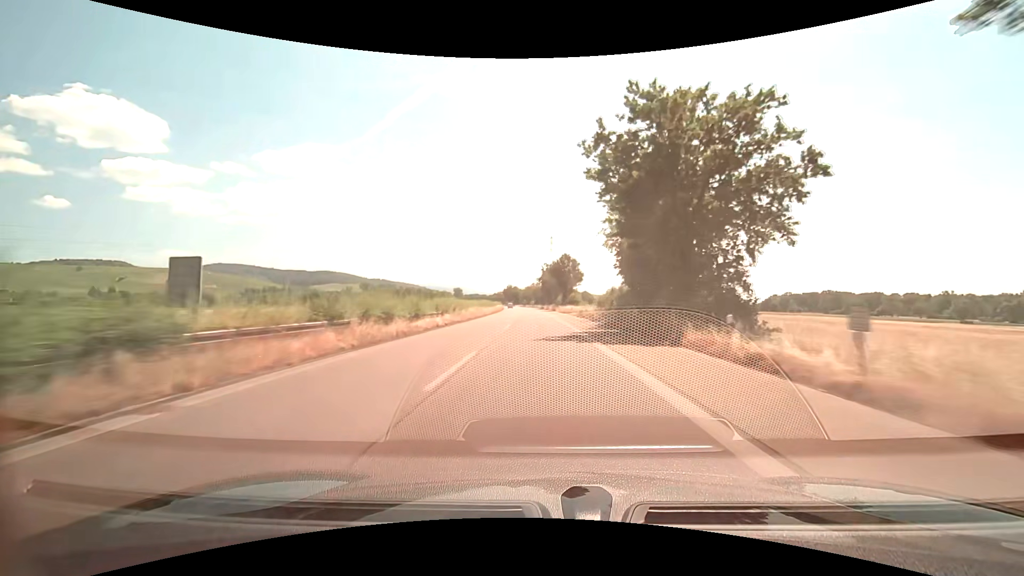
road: trunk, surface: asphalt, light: Day
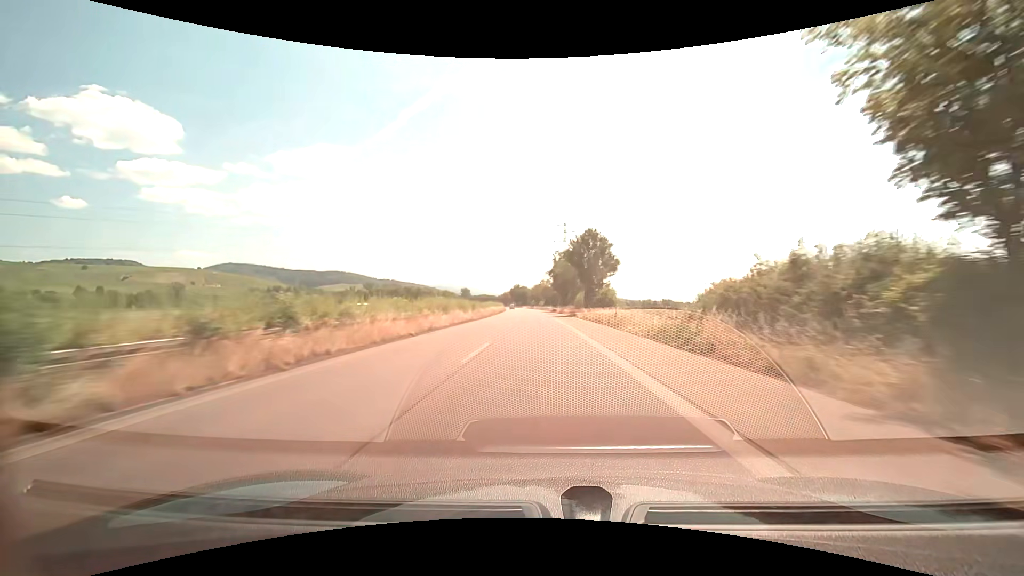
(-0.3, +32.1) m; -1°
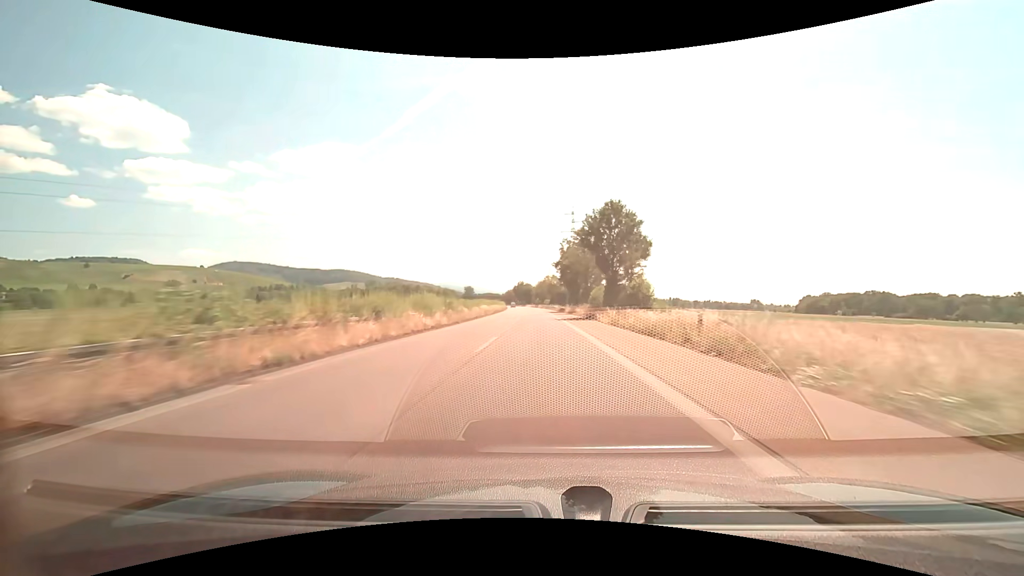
(0.0, +16.1) m; 0°
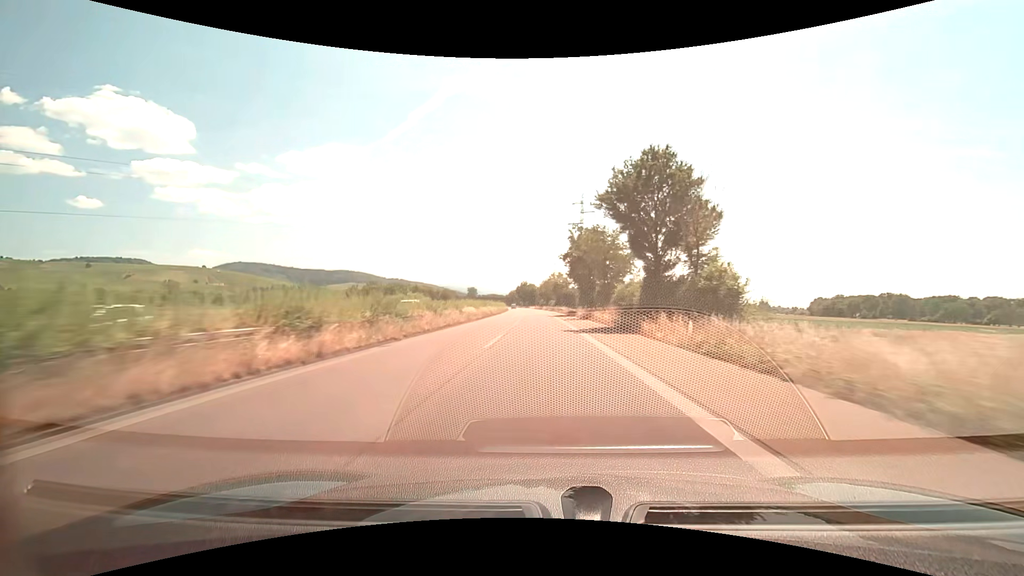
(-0.1, +16.1) m; -1°
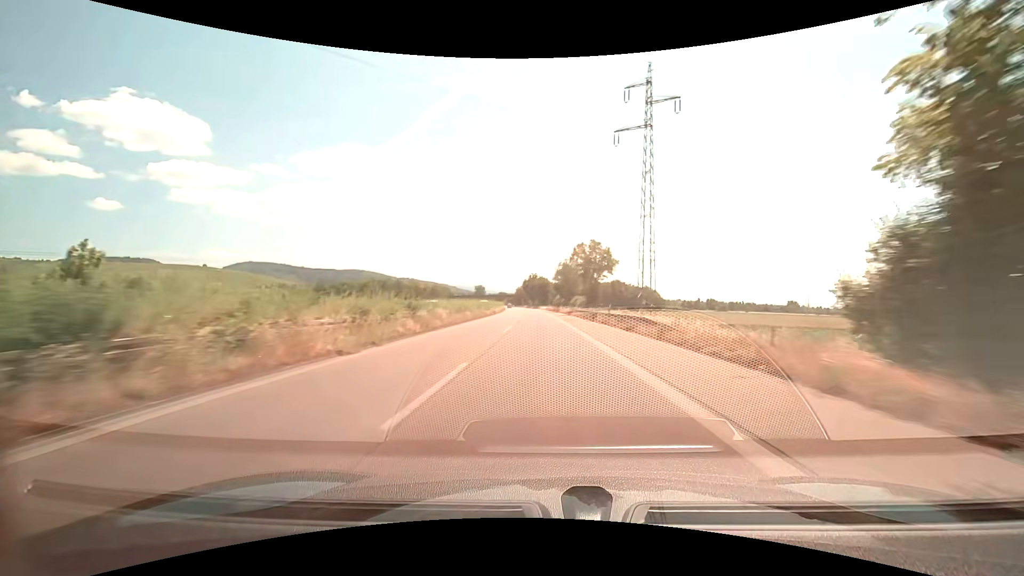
(-0.9, +64.3) m; -1°
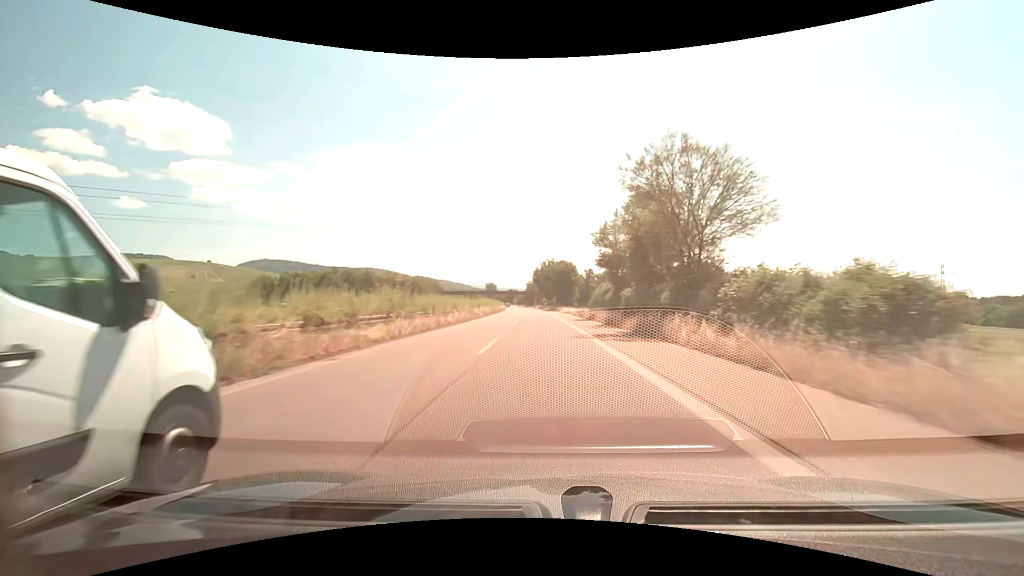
(-1.3, +64.3) m; -2°
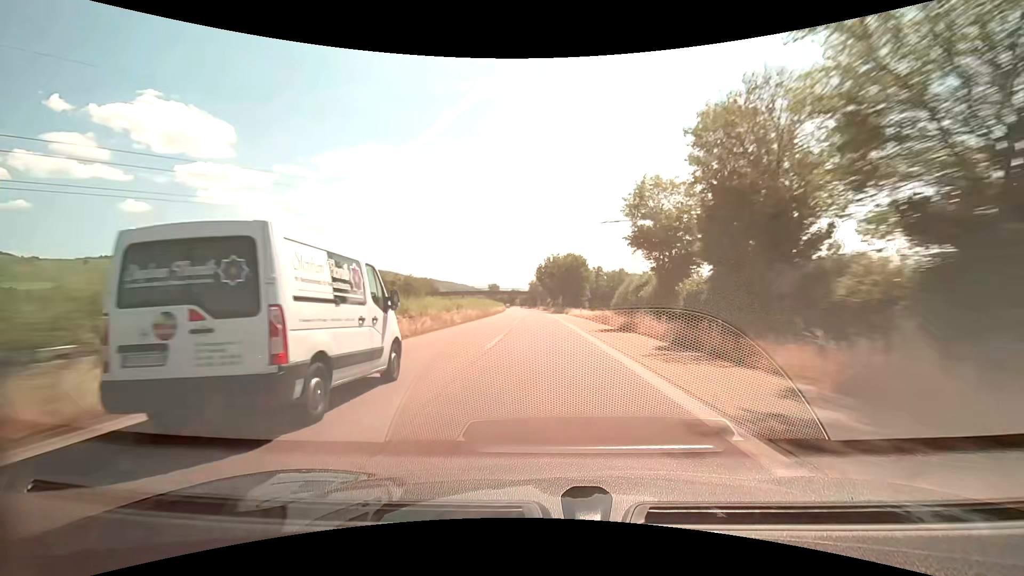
(-0.1, +16.1) m; 0°
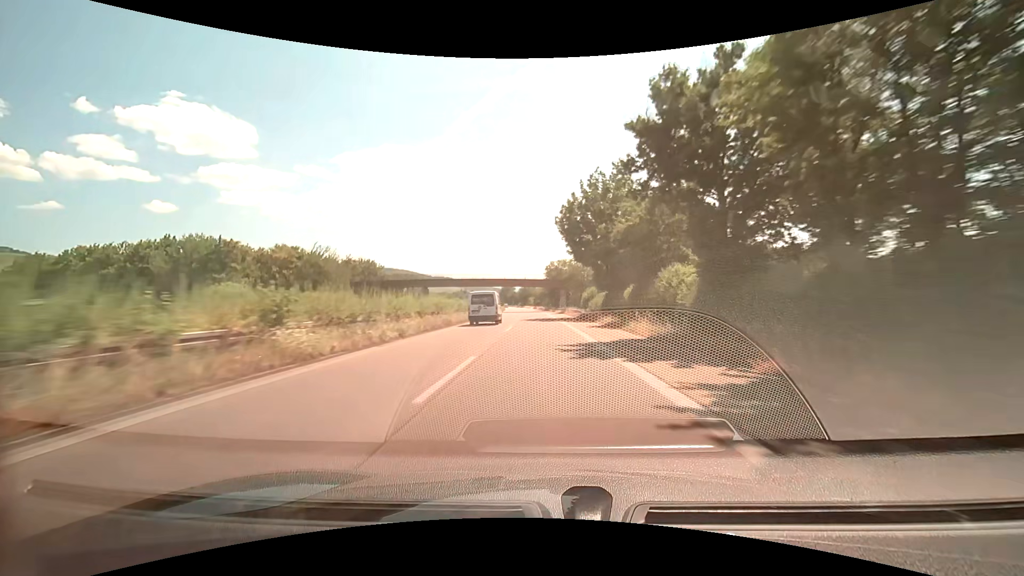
(-1.7, +80.3) m; -2°
(0, +10) (0, +20) (0, +30) (0, +40) (-1, +50) (-1, +60) (-1, +70) (-2, +80) (-2, +90) (-2, +100) m
